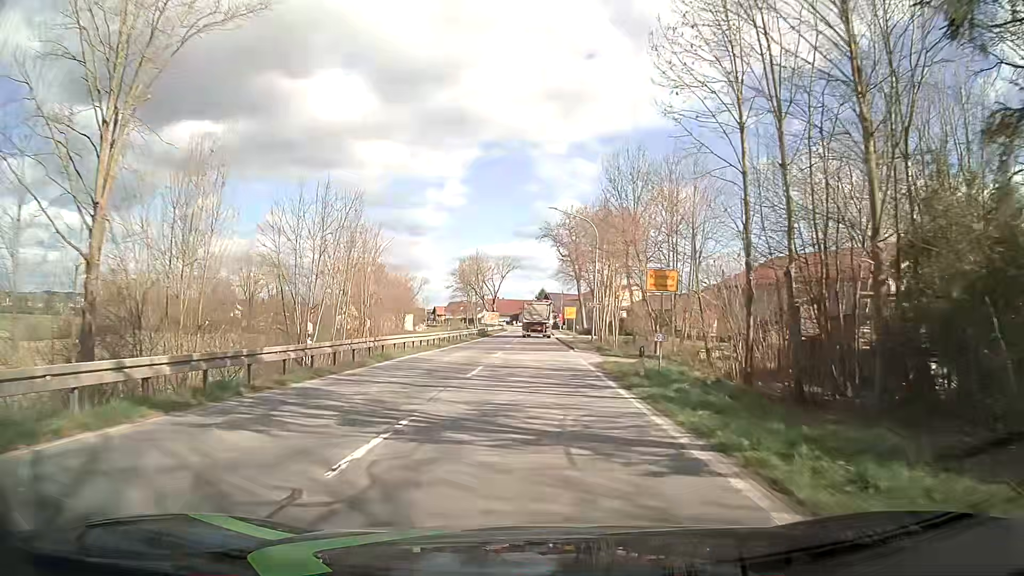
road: primary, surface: asphalt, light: Day
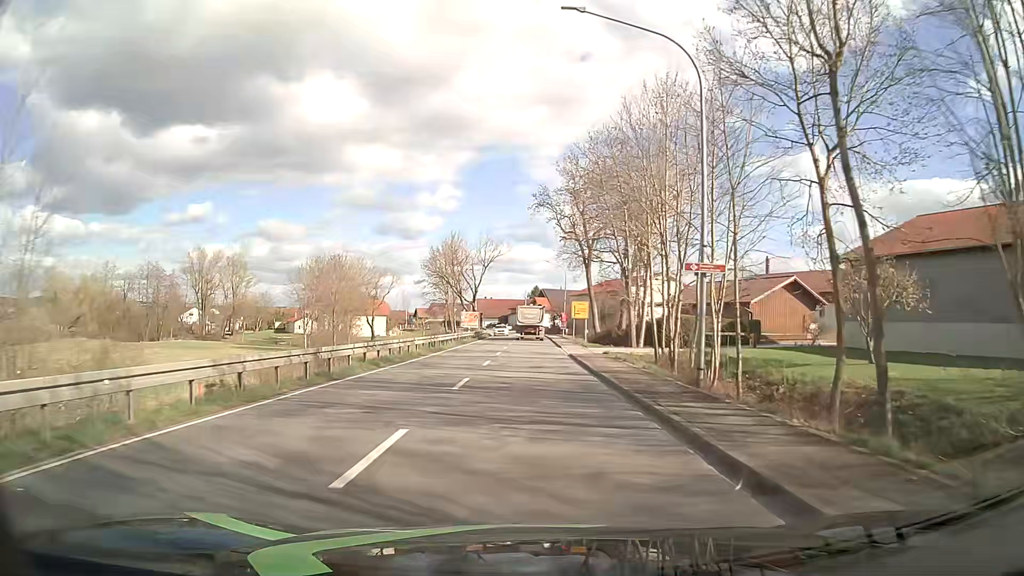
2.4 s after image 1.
(+0.1, +31.2) m; +1°
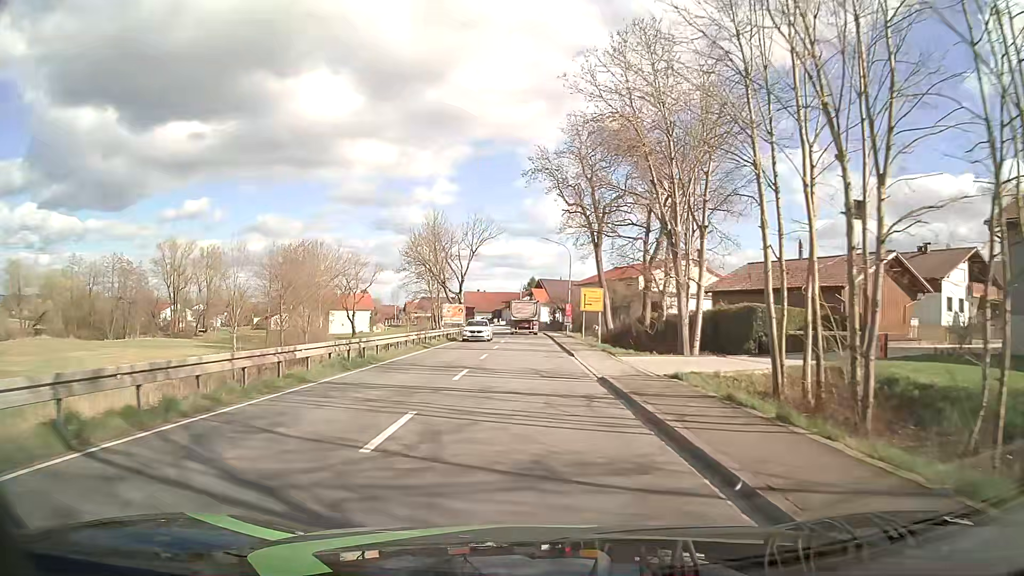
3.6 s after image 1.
(0.0, +15.7) m; 0°
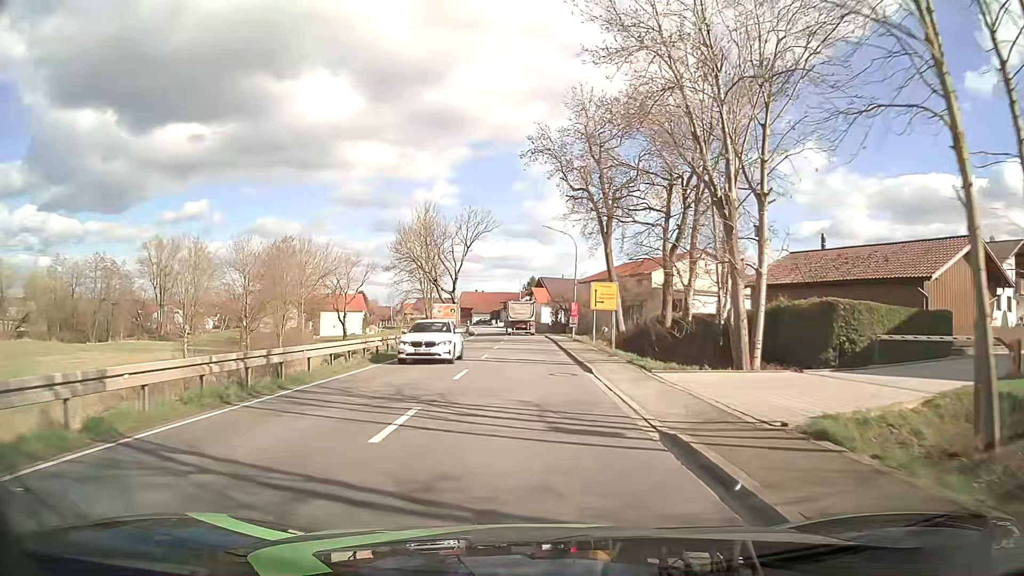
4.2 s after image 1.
(0.0, +7.9) m; 0°
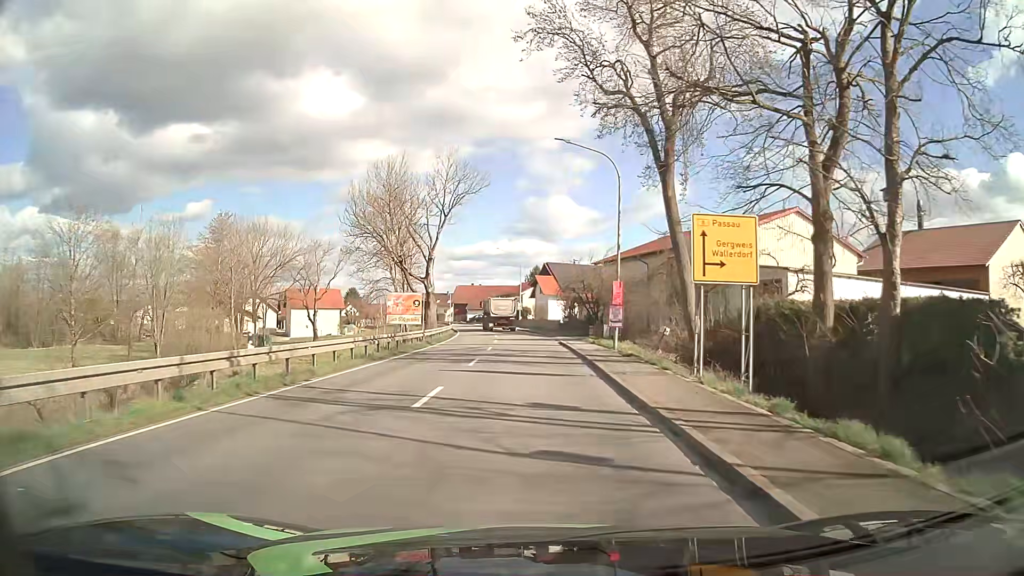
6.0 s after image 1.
(+0.1, +23.7) m; 0°
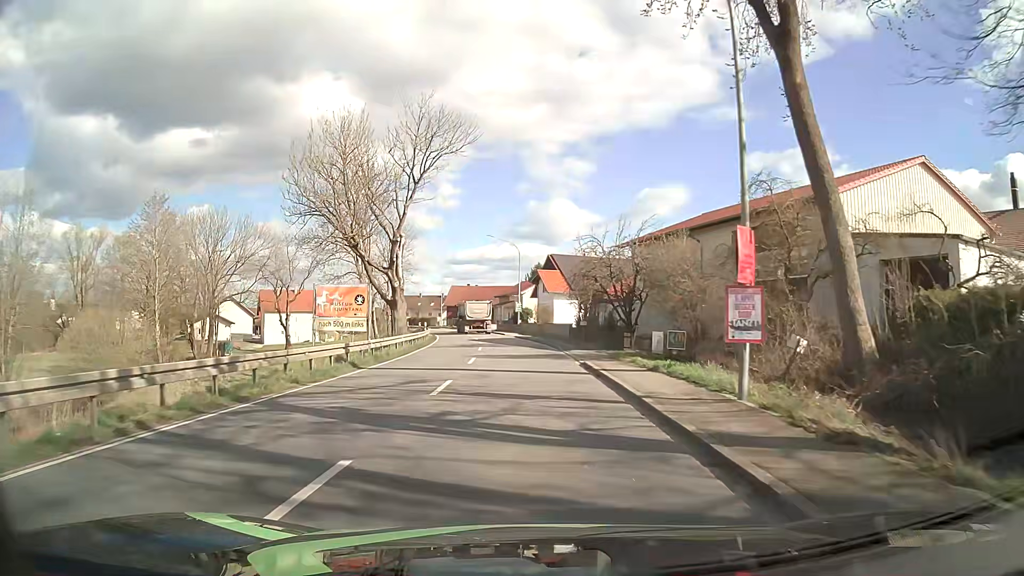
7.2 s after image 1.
(-0.1, +15.9) m; -1°
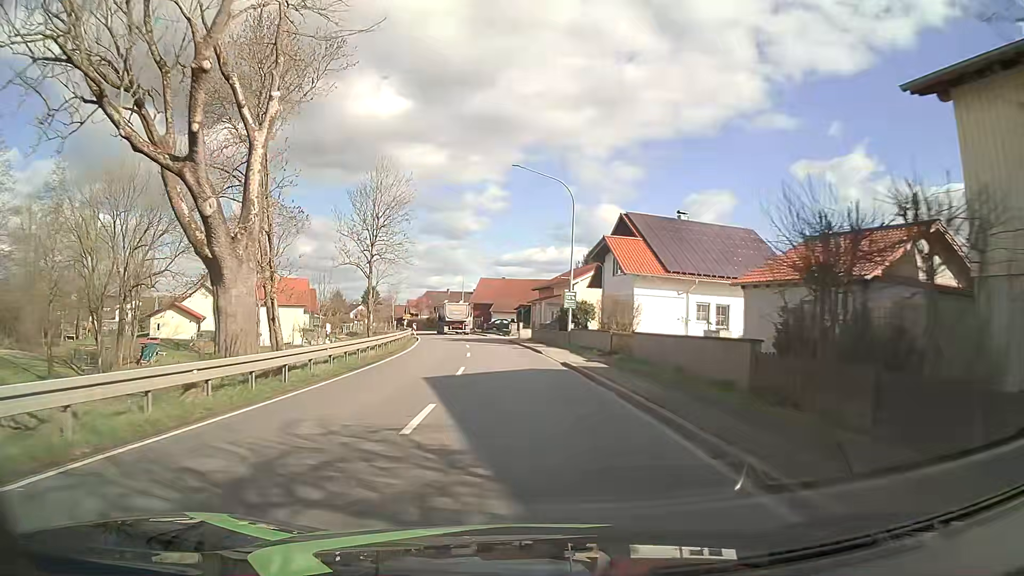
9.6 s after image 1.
(-0.9, +31.6) m; -4°
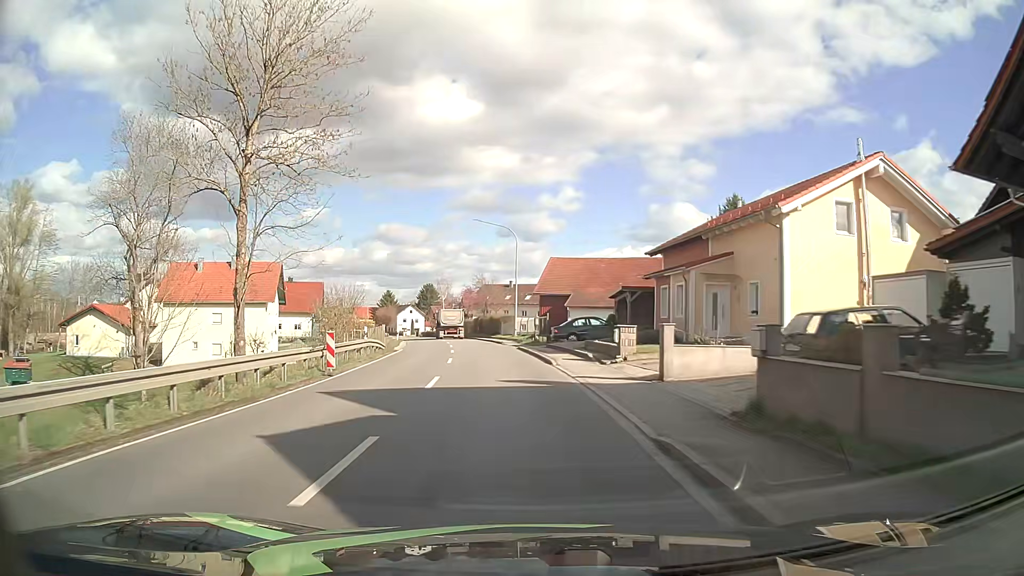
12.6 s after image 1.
(-1.8, +39.5) m; -6°
